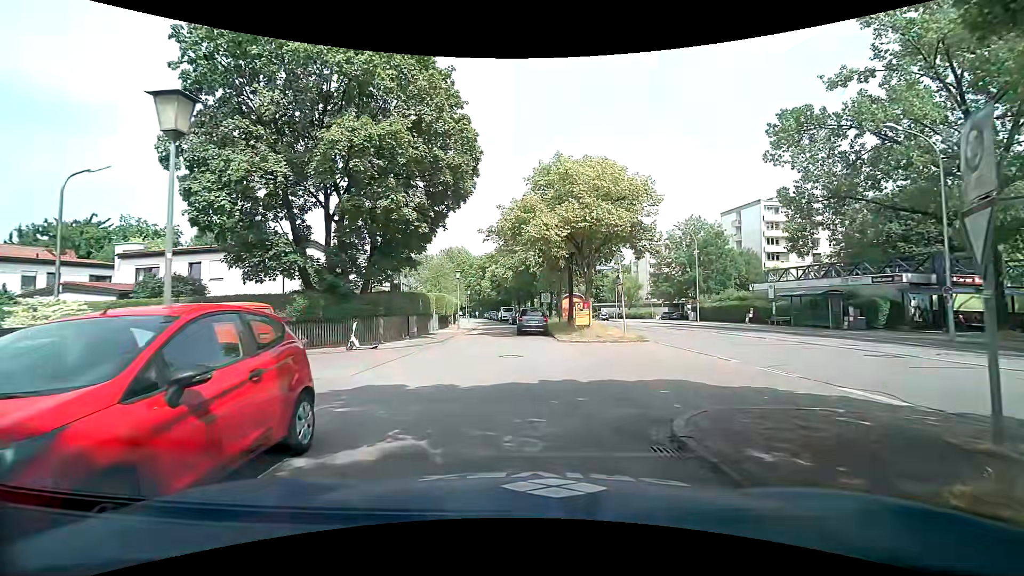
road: residential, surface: asphalt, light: Day
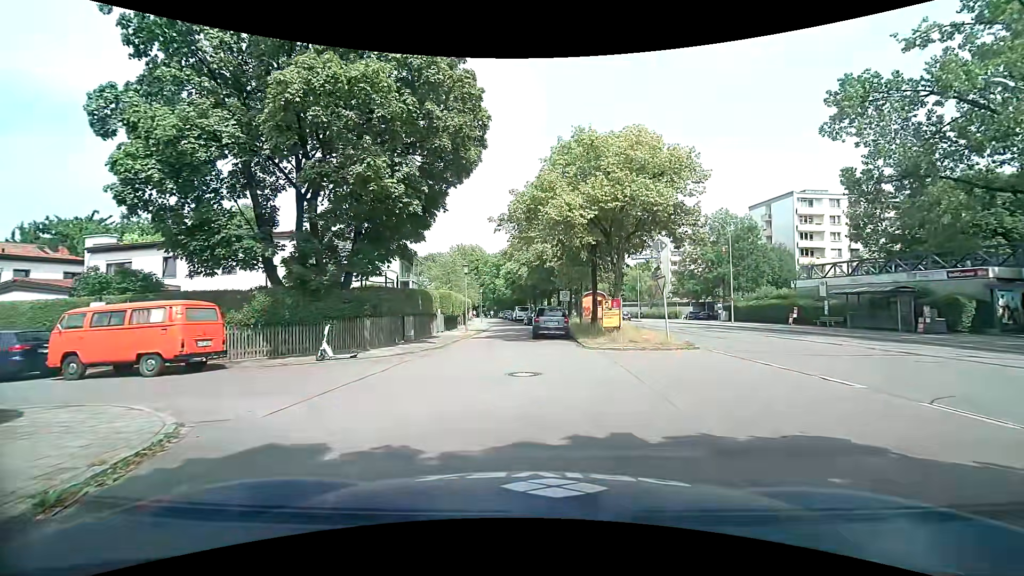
(-0.1, +4.2) m; -3°
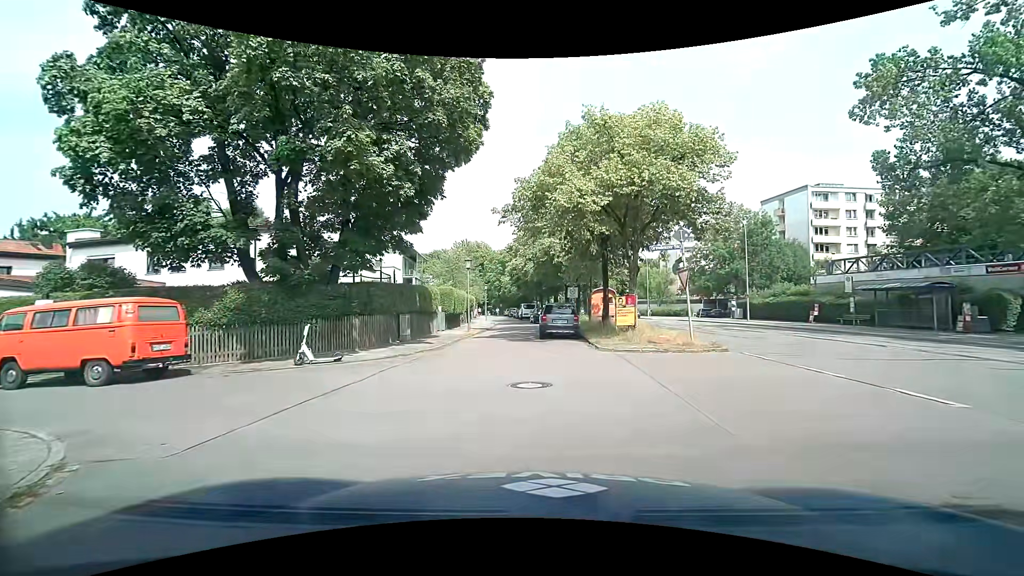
(0.0, +1.8) m; -1°
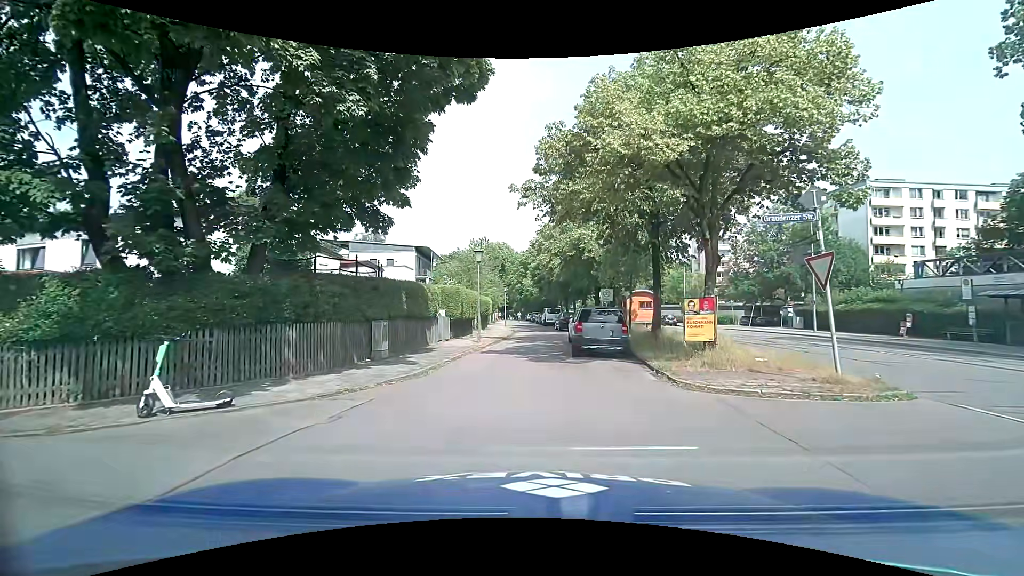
(0.0, +6.2) m; -1°
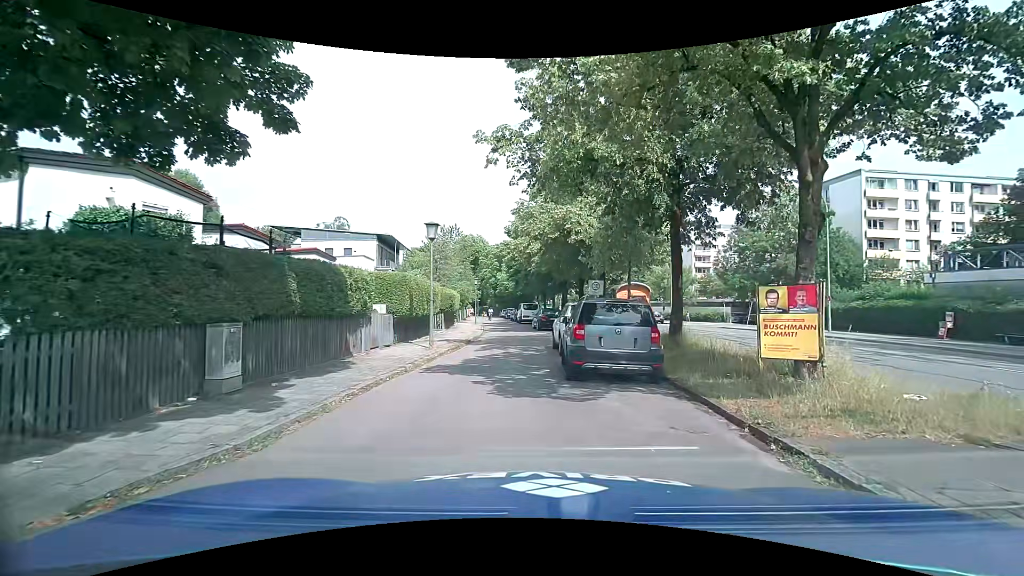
(0.0, +6.2) m; +2°
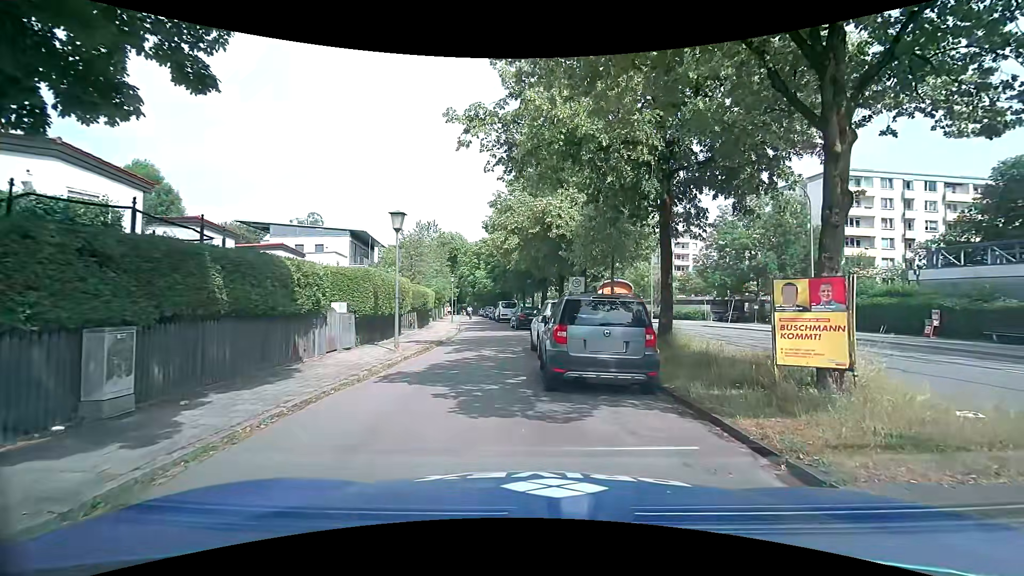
(0.0, +1.5) m; +3°
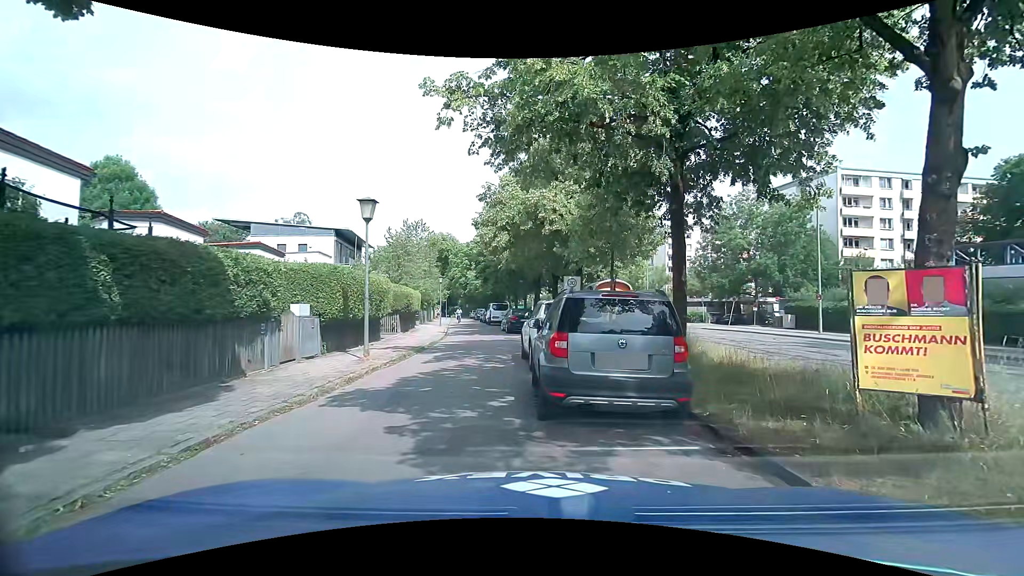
(0.0, +1.9) m; +1°
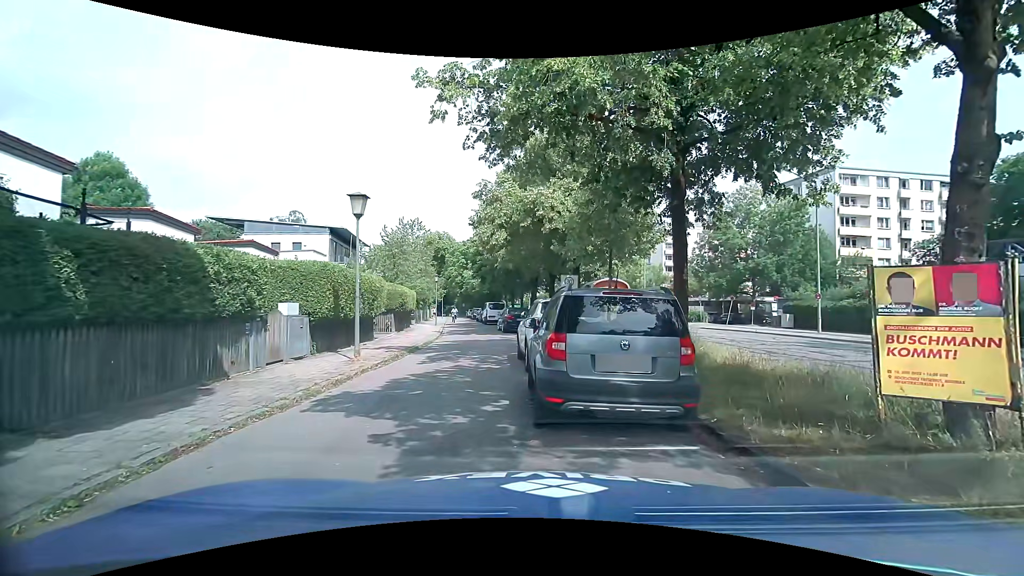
(0.0, +0.4) m; 0°
